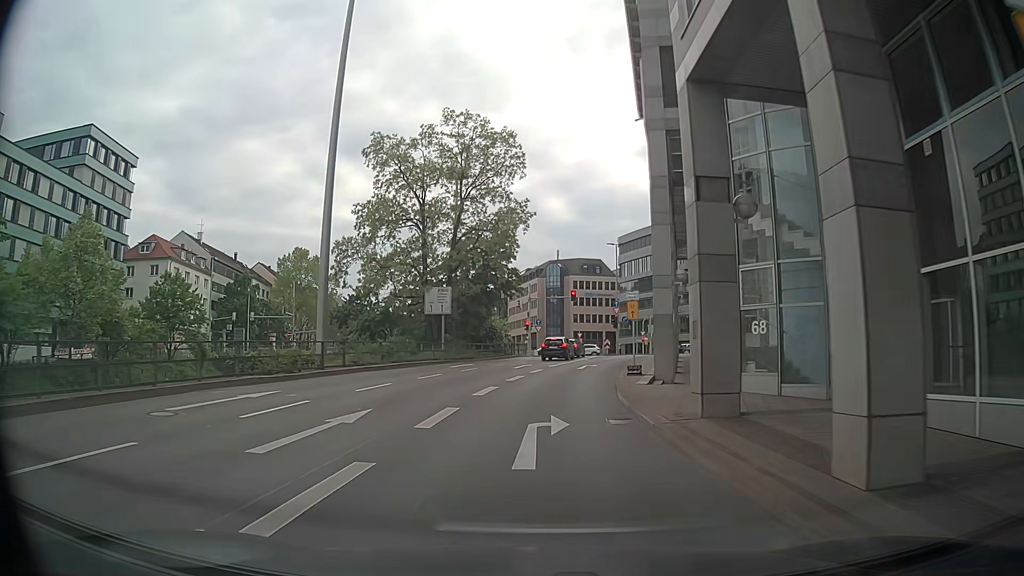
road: primary_link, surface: asphalt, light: Day
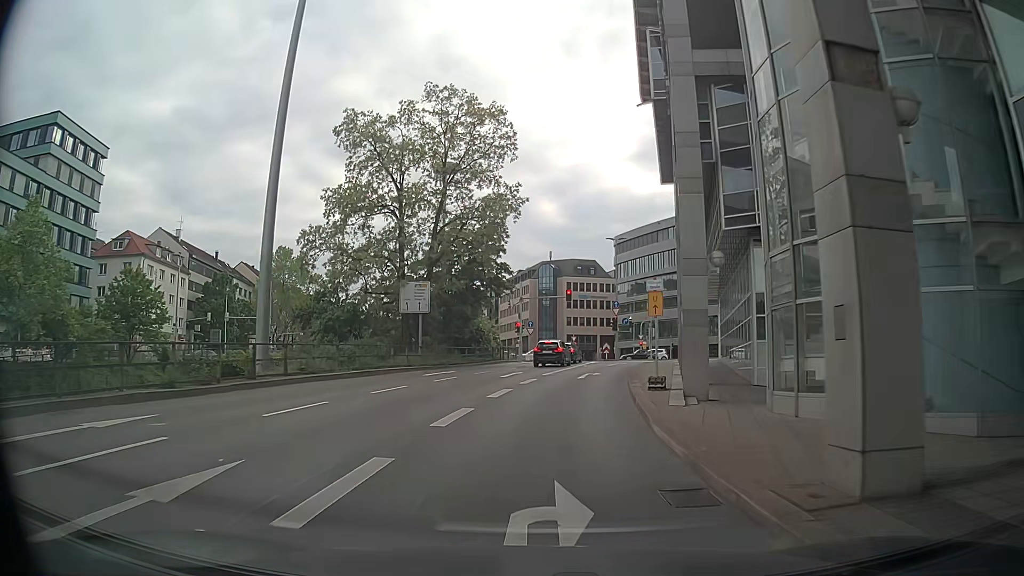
(+0.2, +5.5) m; +1°
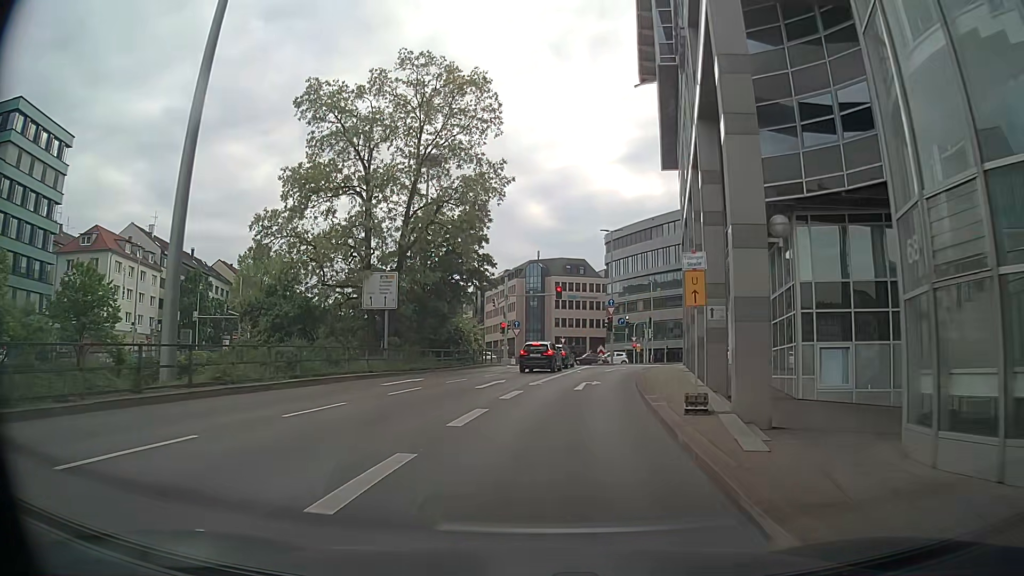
(+0.1, +5.4) m; +2°
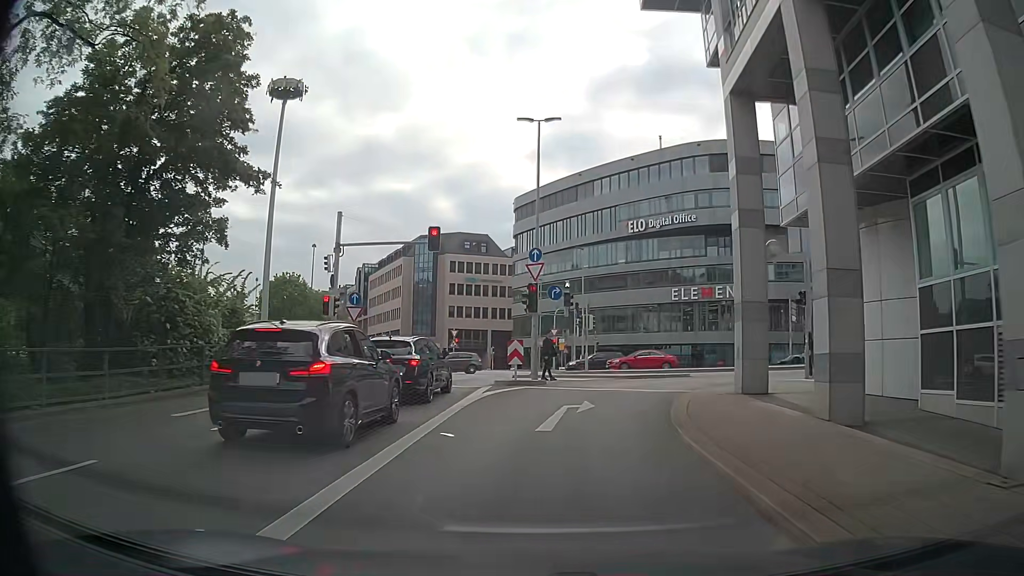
(+2.2, +25.6) m; +8°
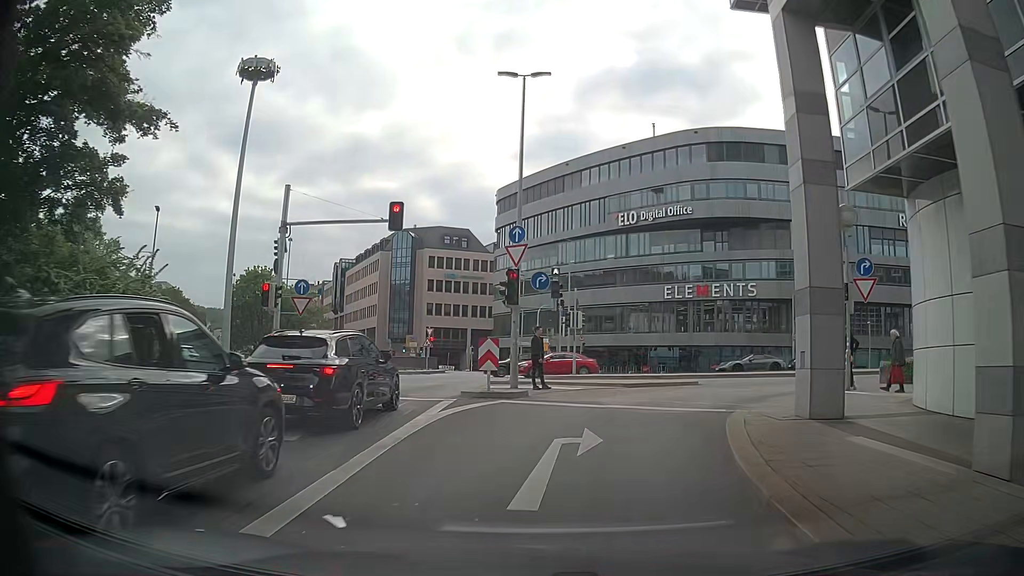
(+0.2, +4.8) m; +2°
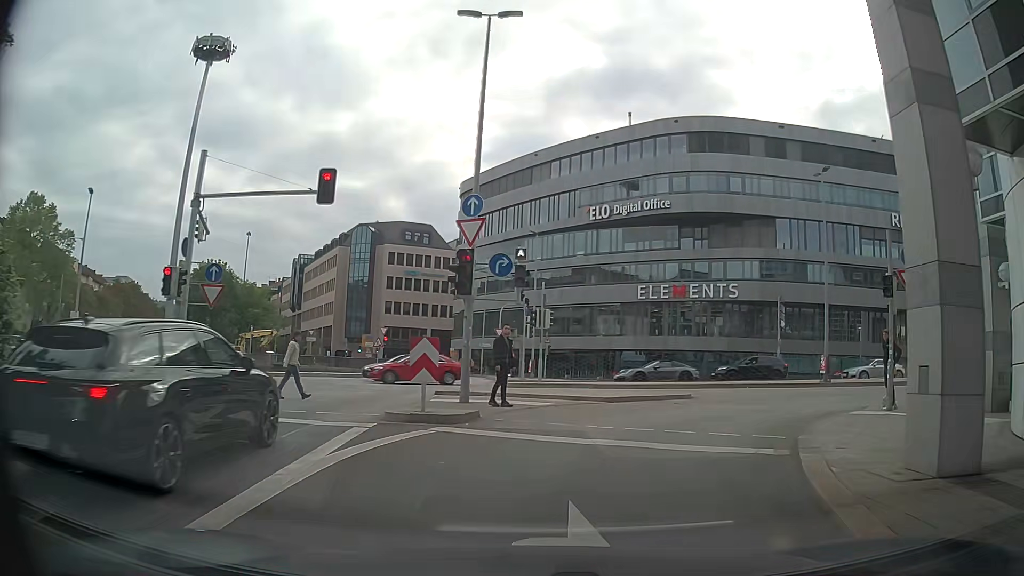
(+0.1, +4.6) m; +2°
